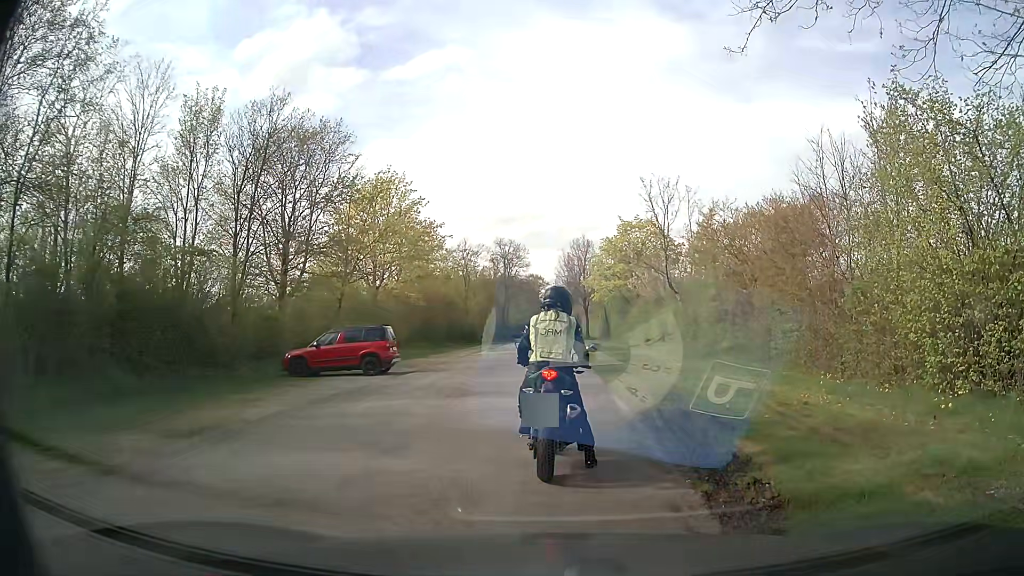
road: service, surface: asphalt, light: Day
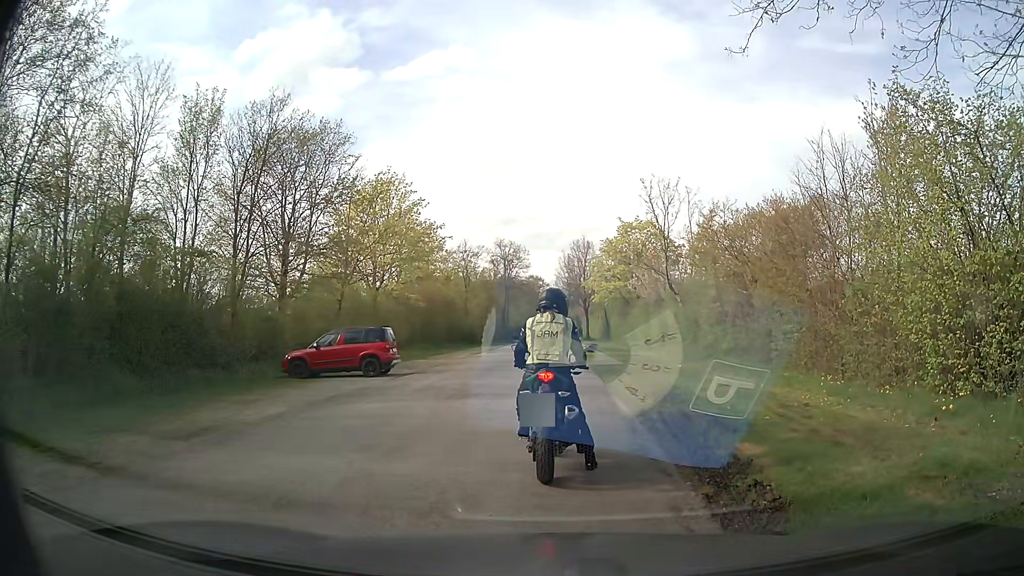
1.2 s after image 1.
(0.0, +0.1) m; 0°
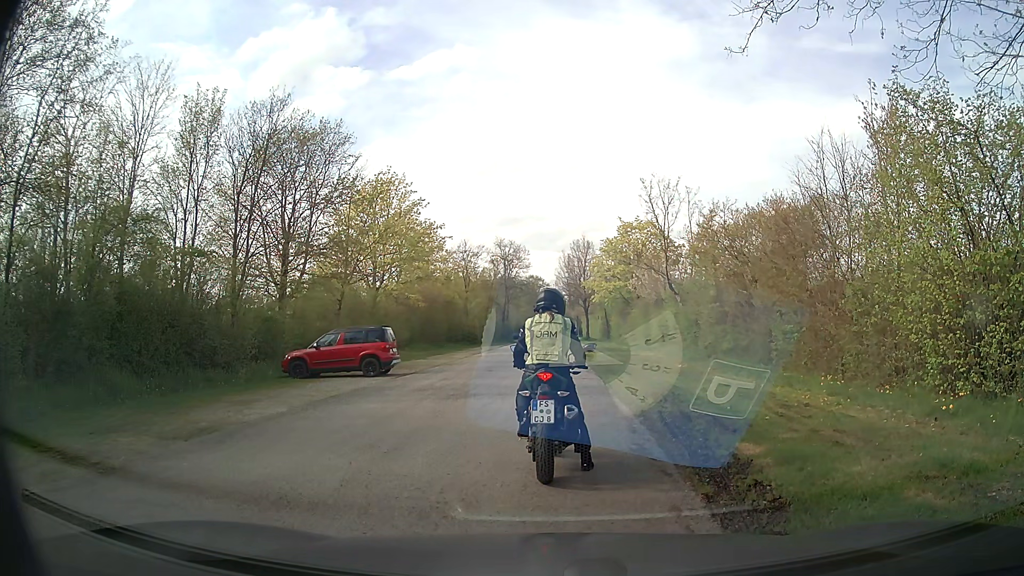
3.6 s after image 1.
(0.0, 0.0) m; 0°
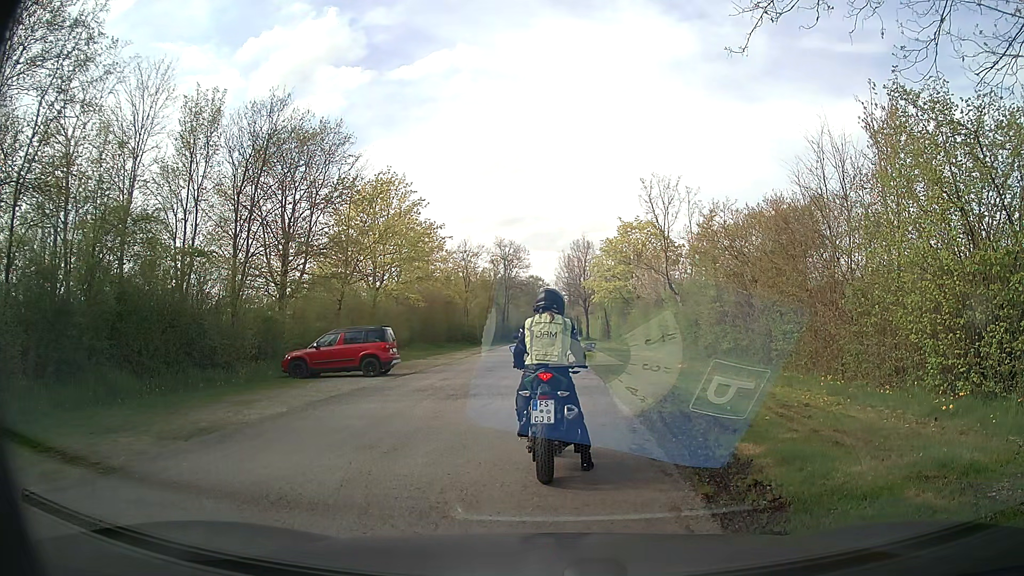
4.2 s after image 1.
(0.0, 0.0) m; 0°
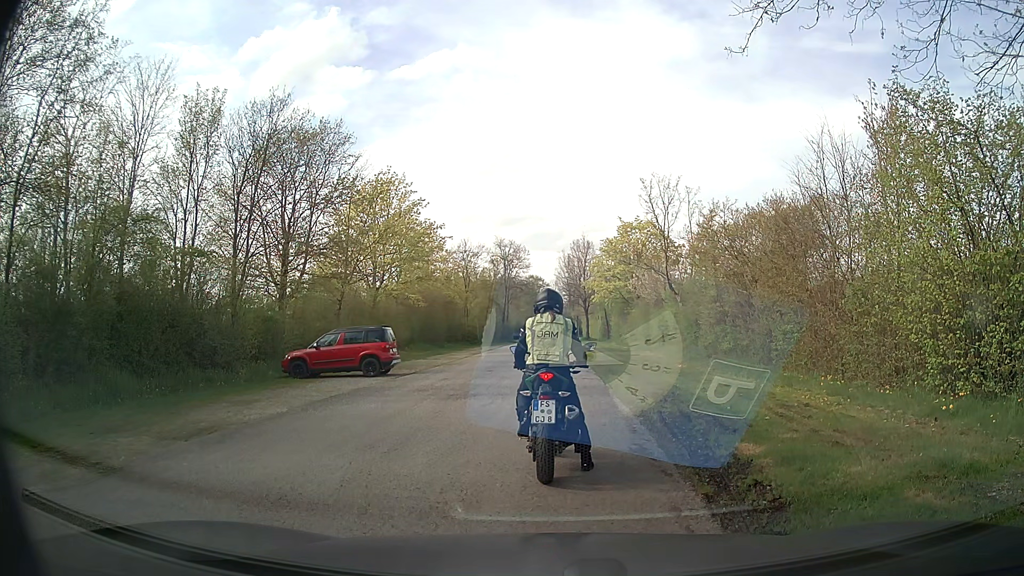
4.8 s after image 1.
(0.0, 0.0) m; 0°
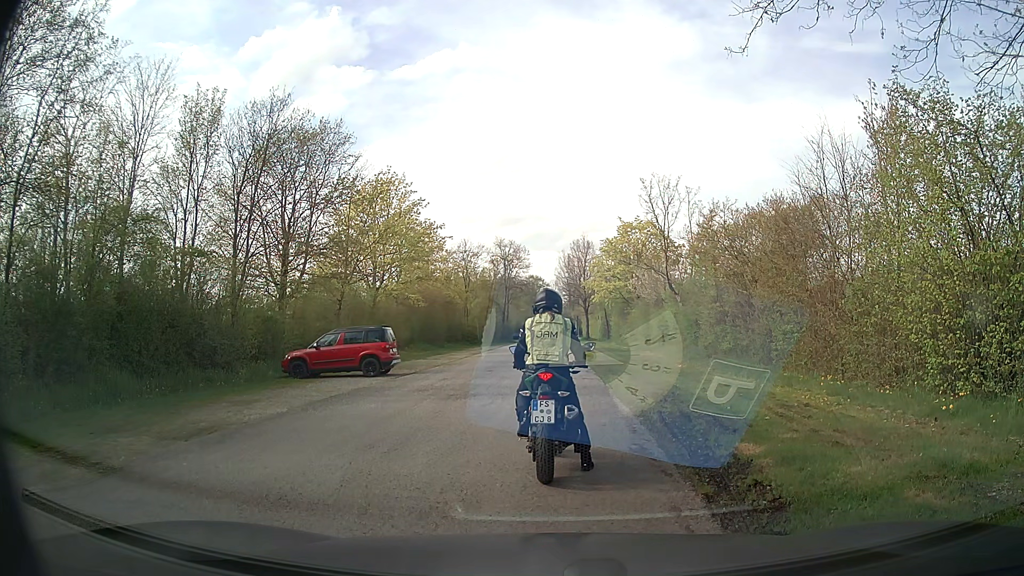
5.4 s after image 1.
(0.0, 0.0) m; 0°
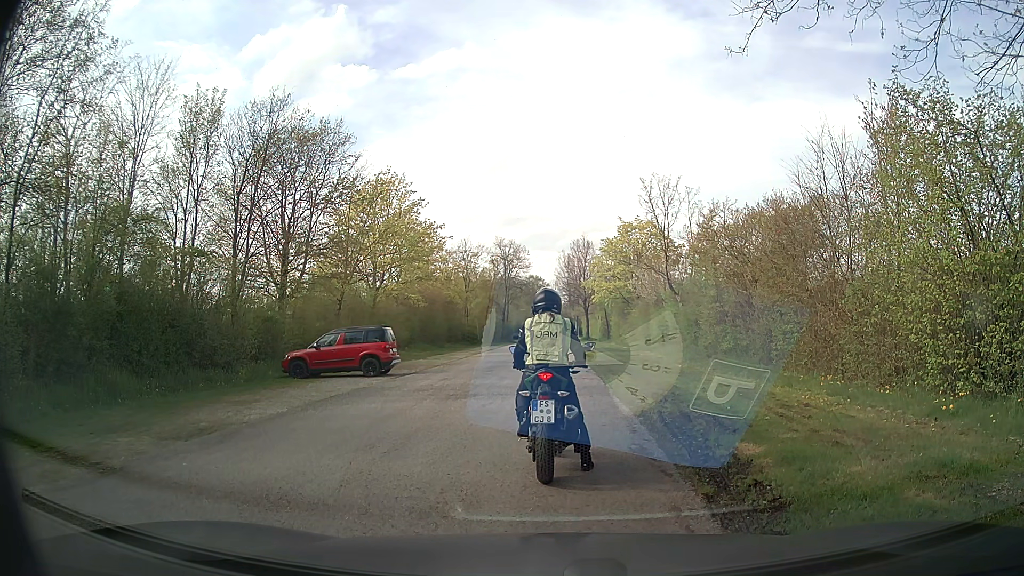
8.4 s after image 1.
(0.0, 0.0) m; 0°
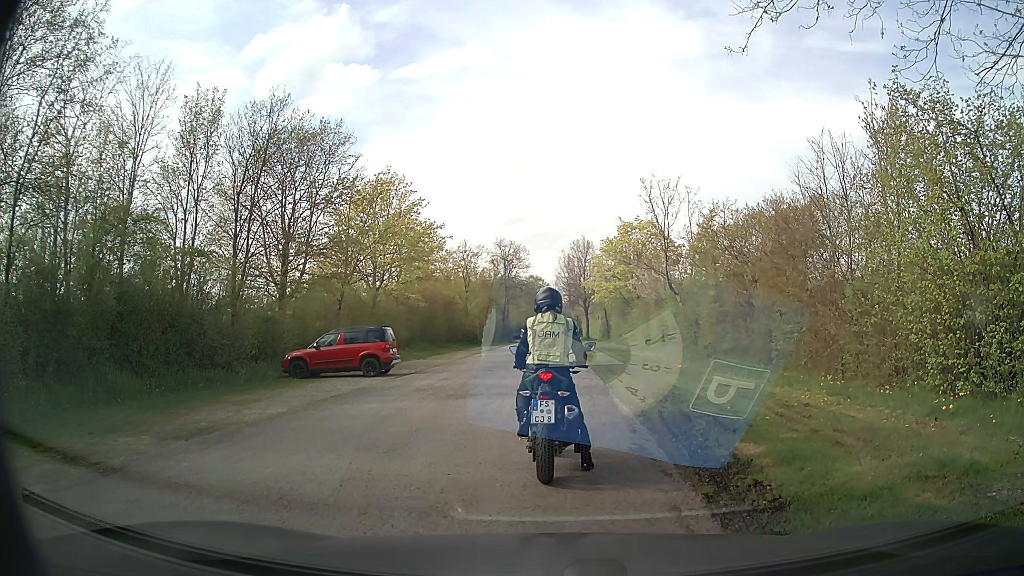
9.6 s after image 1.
(0.0, 0.0) m; 0°
